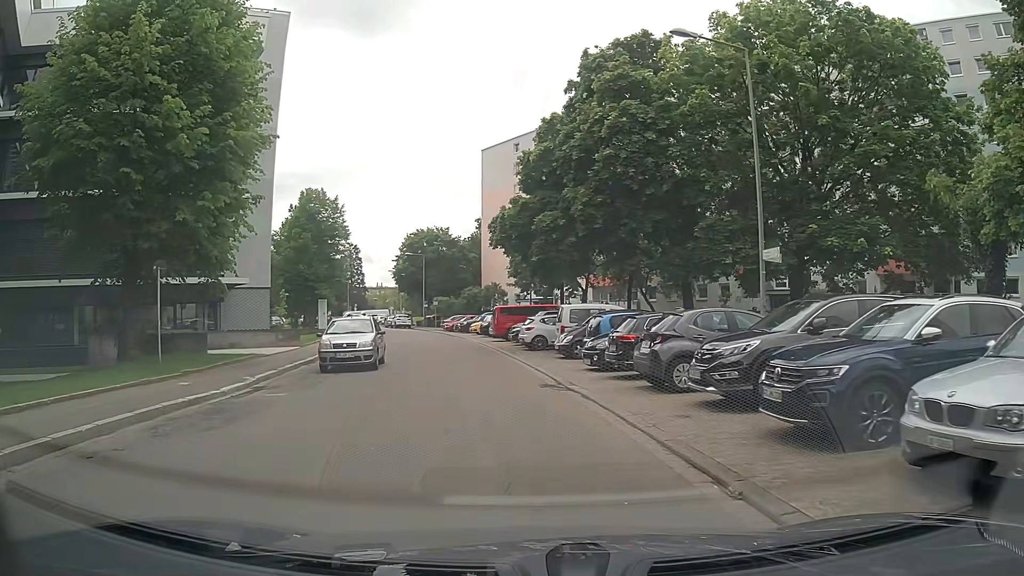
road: residential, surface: asphalt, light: Day
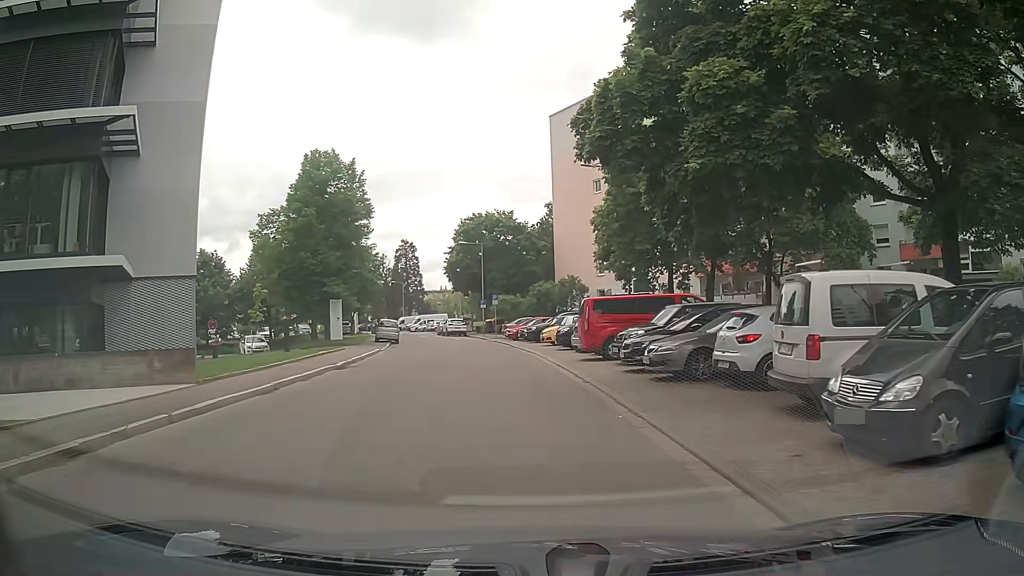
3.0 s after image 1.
(-1.5, +16.8) m; -6°
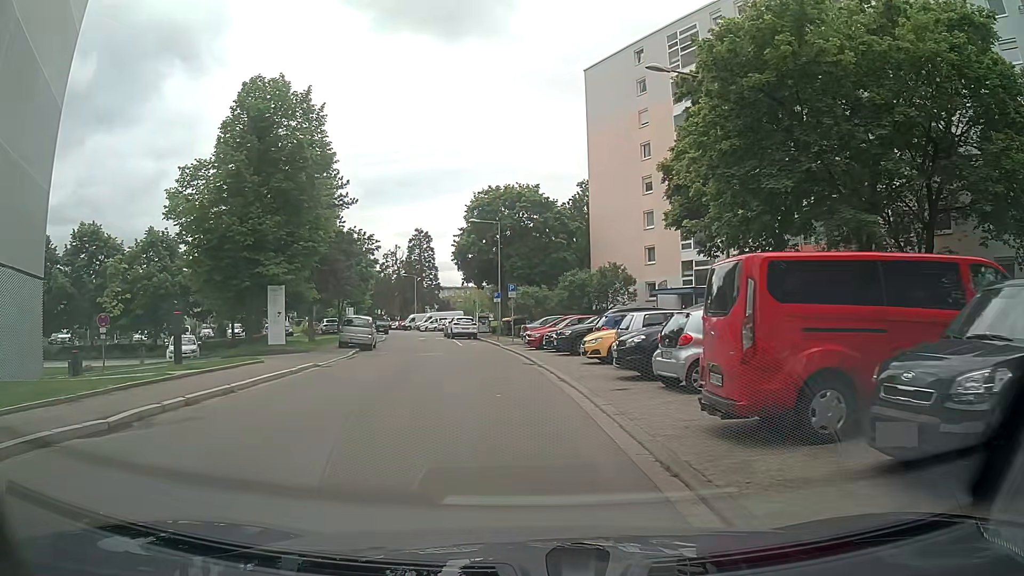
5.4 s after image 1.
(-0.3, +14.2) m; -3°
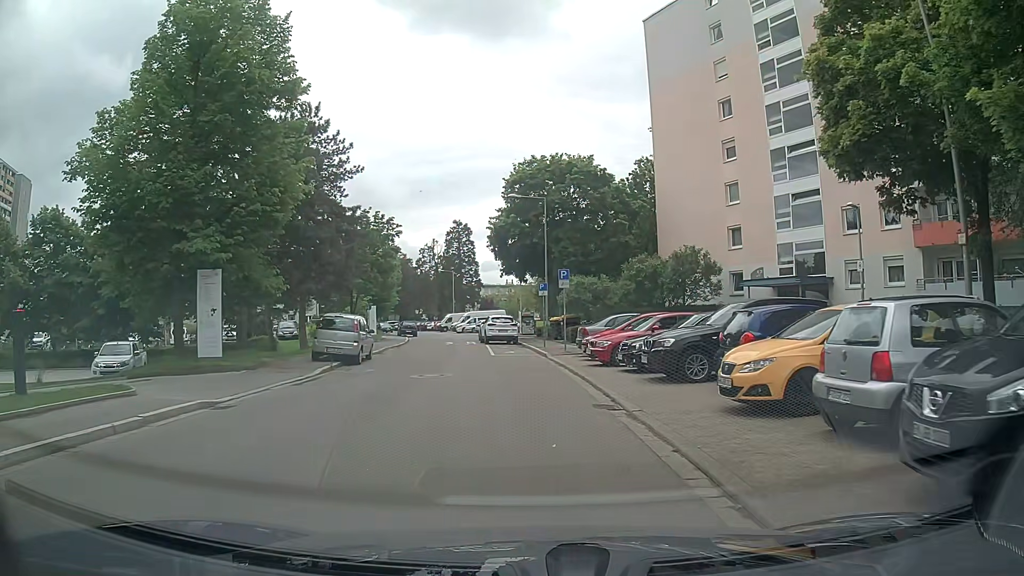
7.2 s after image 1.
(-0.5, +10.5) m; -5°
(0, +10) (-1, +20) (-3, +30) (-4, +40) (-5, +50) (-6, +60) (-7, +70) (-9, +79) (-12, +89) (-16, +98) m
